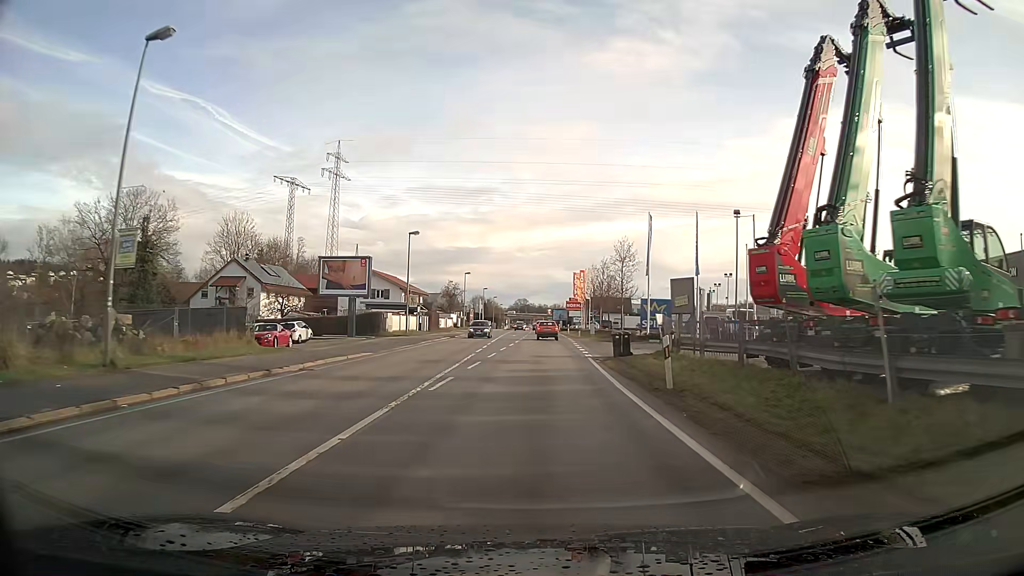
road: primary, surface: asphalt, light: Day
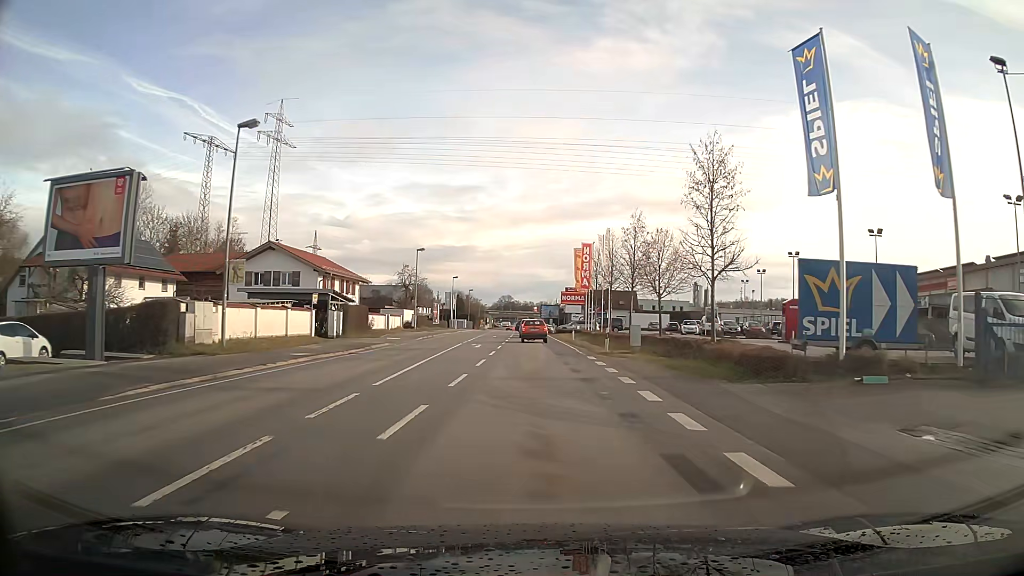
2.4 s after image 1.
(+0.3, +29.5) m; +1°
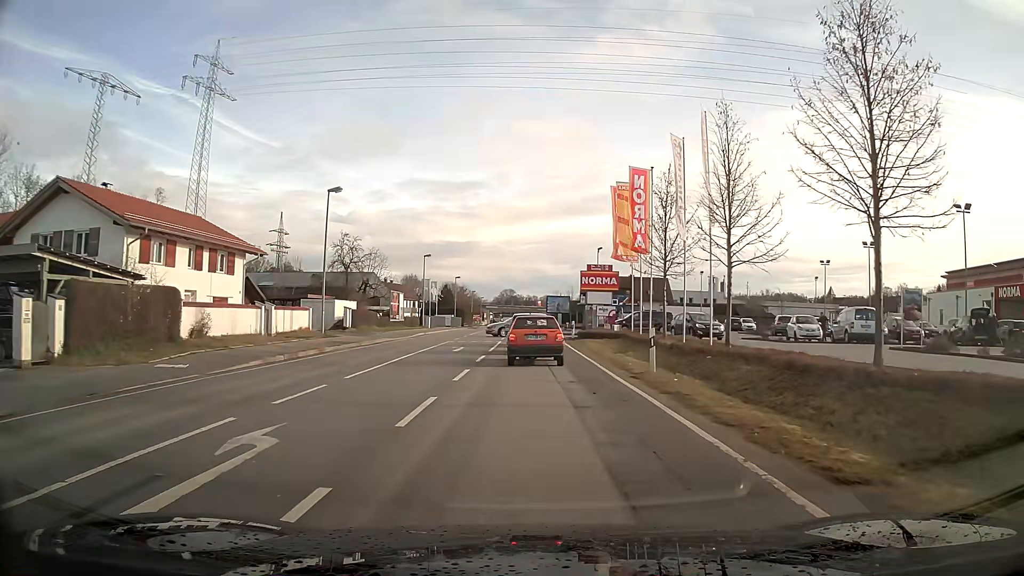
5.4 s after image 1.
(-0.1, +28.6) m; 0°
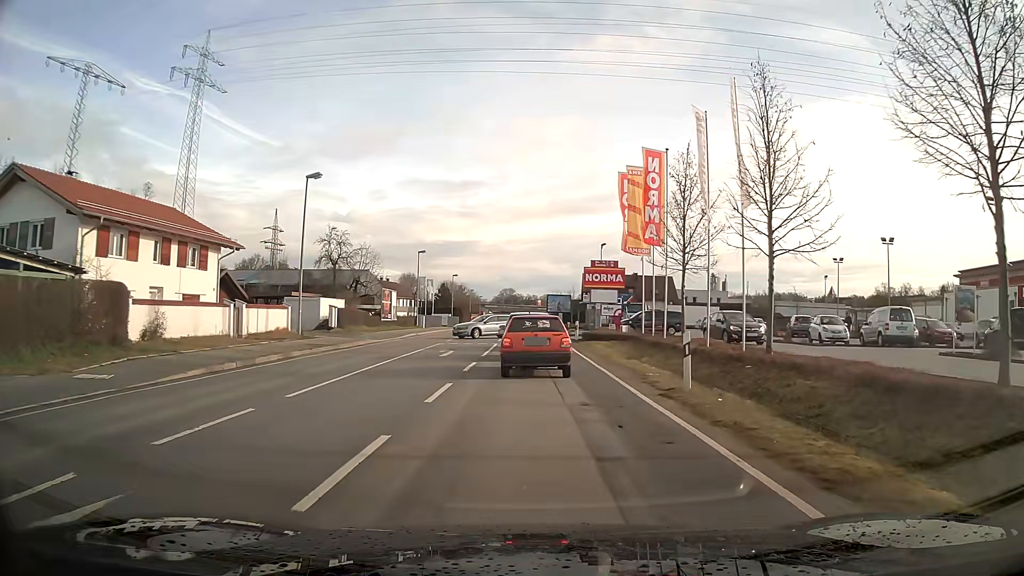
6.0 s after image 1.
(0.0, +3.5) m; 0°
